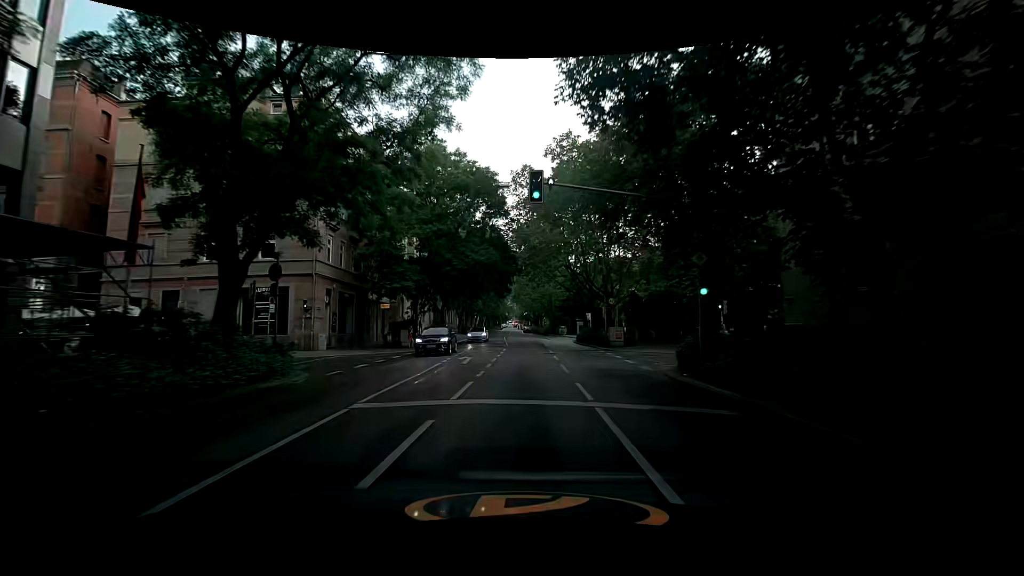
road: secondary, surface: asphalt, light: Day
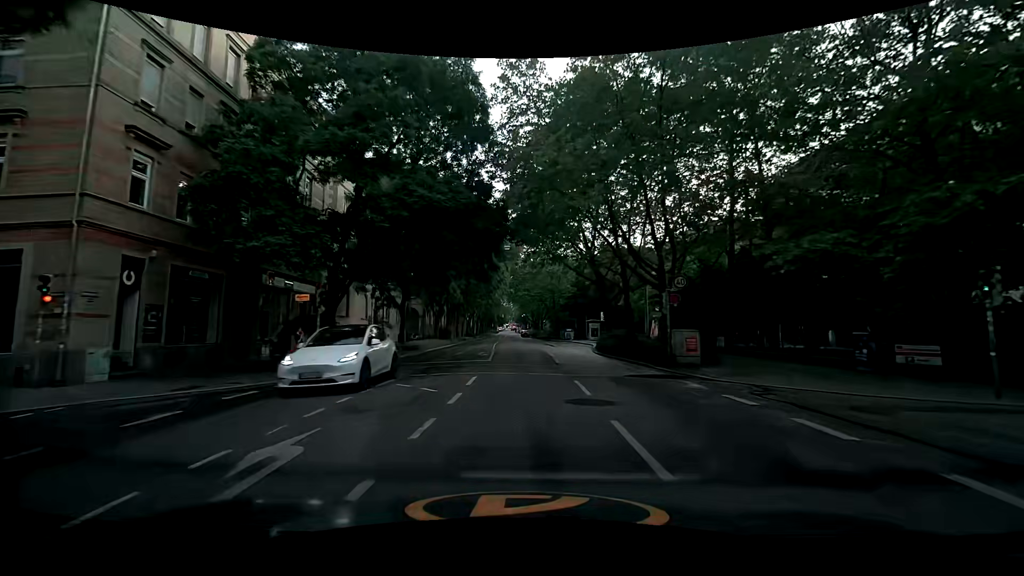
(+0.1, +17.2) m; +1°
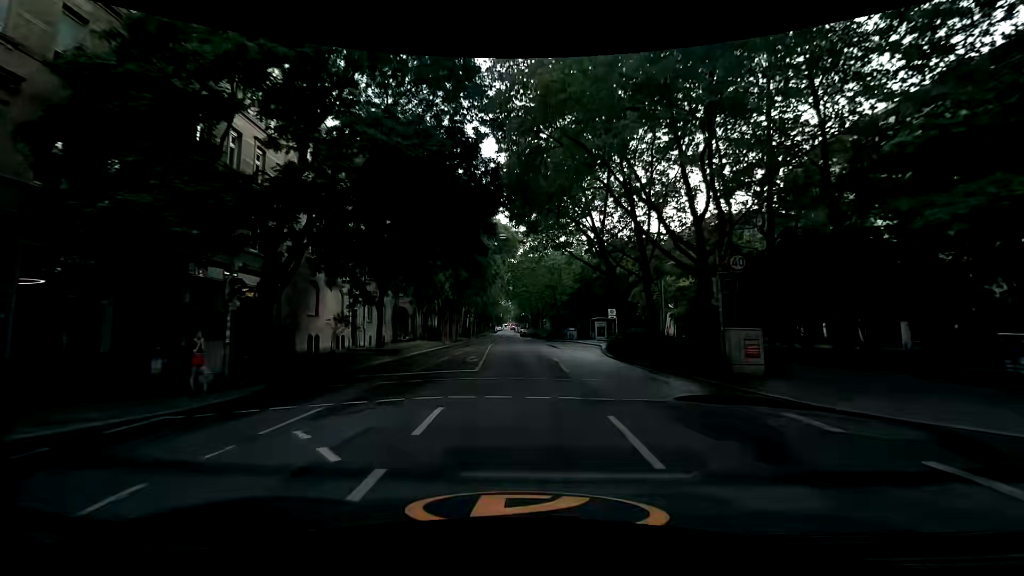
(-0.1, +5.7) m; -1°
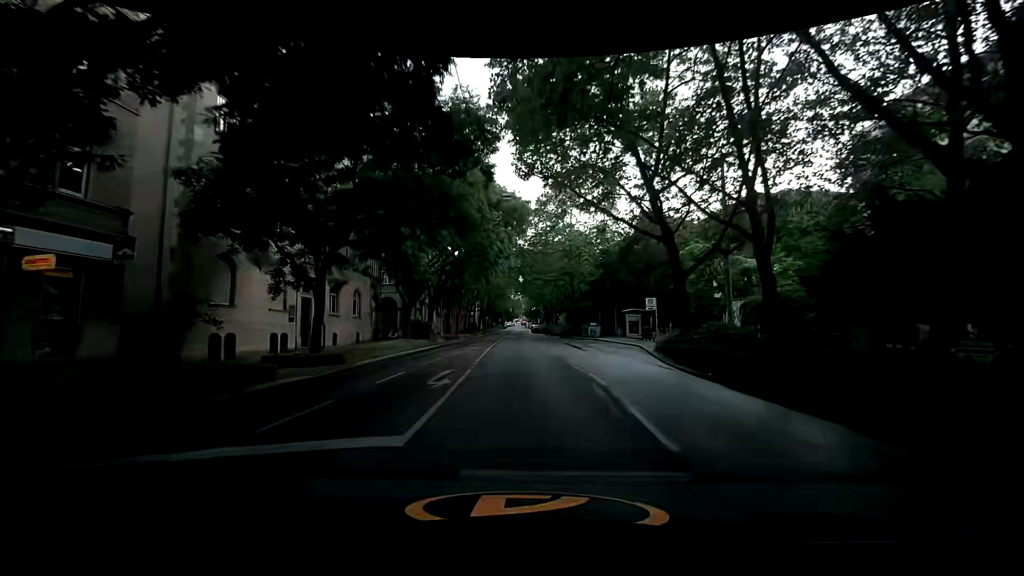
(0.0, +11.4) m; -1°
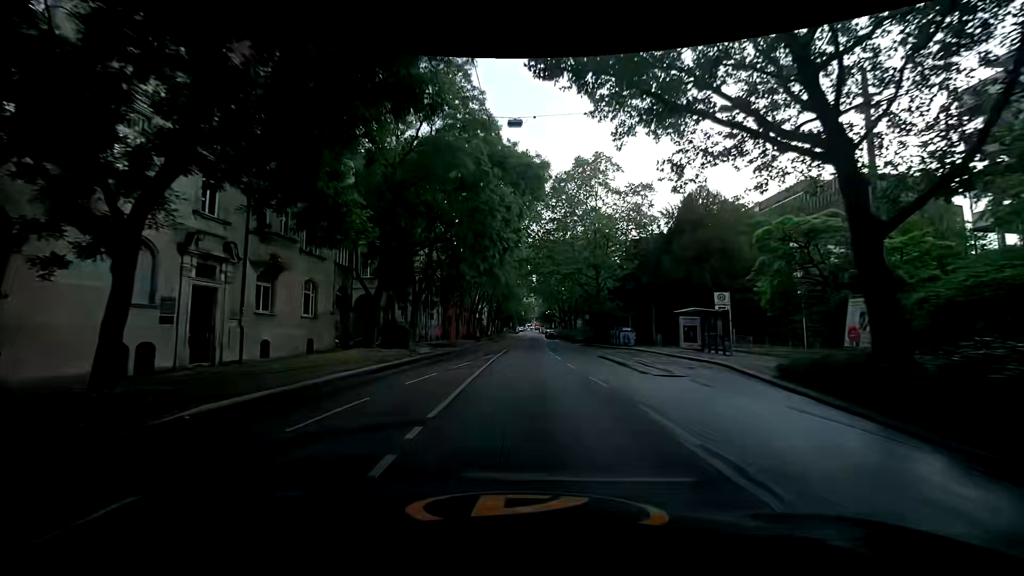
(-0.1, +11.5) m; -1°
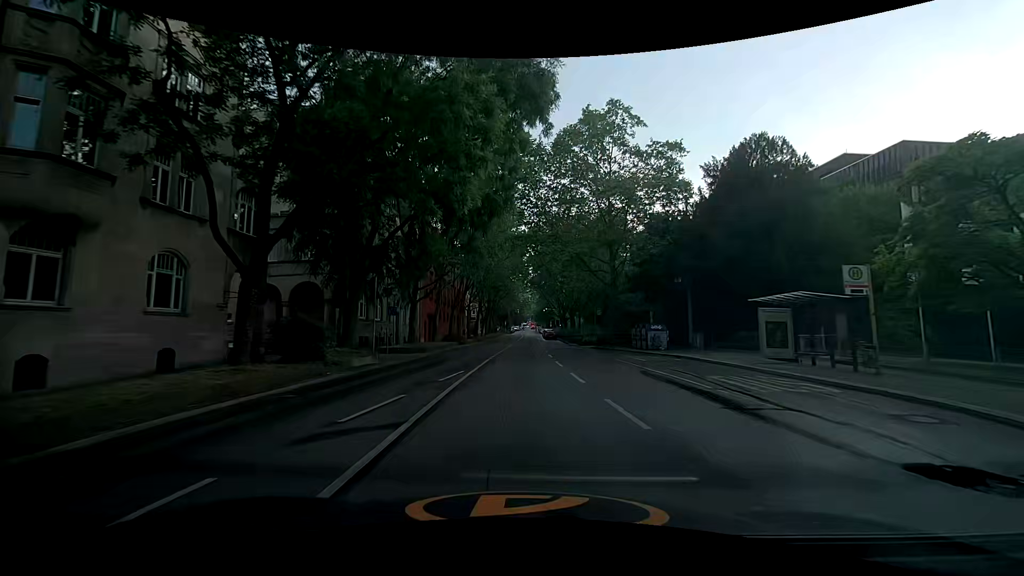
(0.0, +11.5) m; -1°
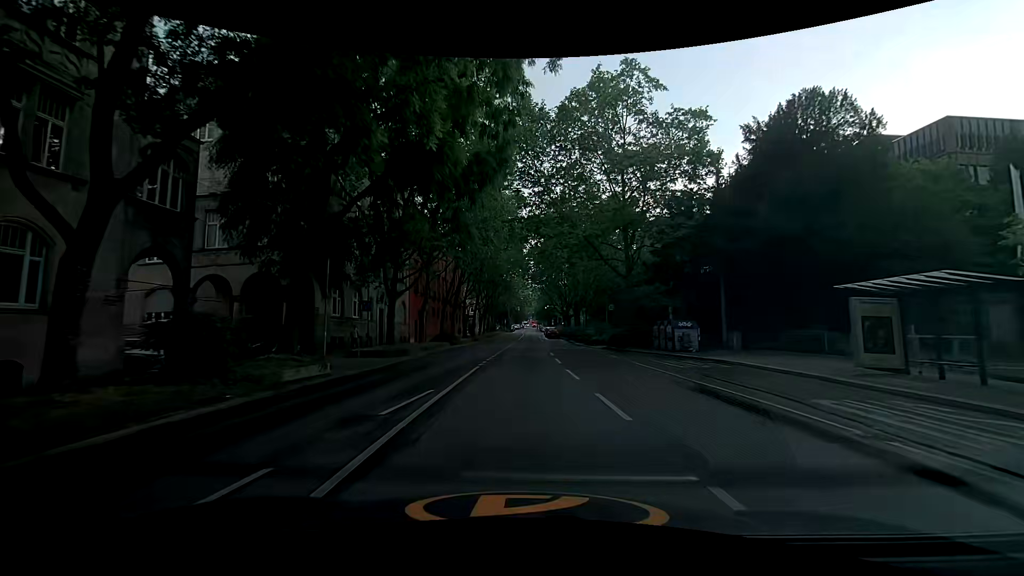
(+0.1, +5.7) m; +1°
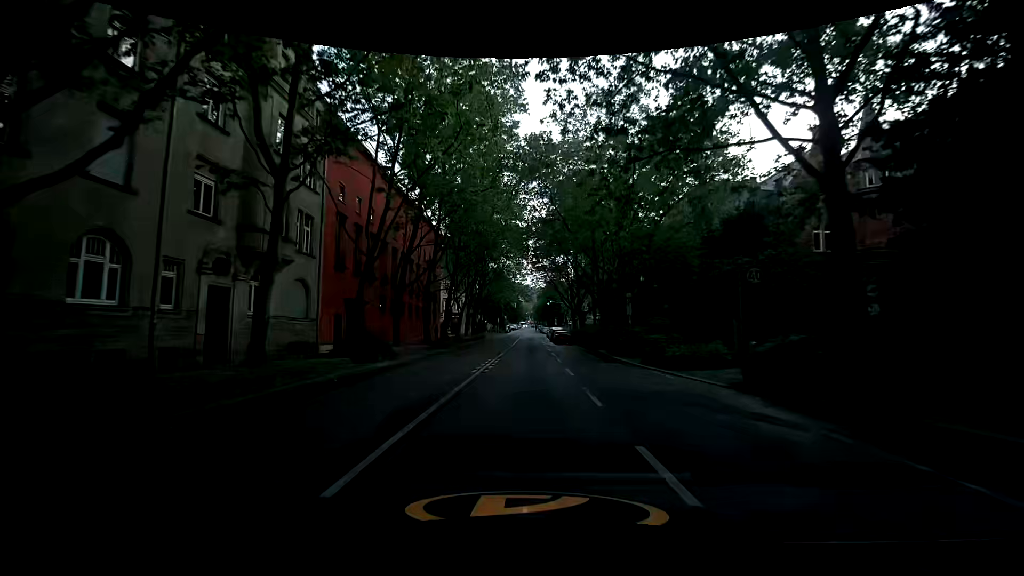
(+0.2, +22.9) m; -1°
(0, +10) (+1, +20) (+1, +30) (+1, +40) (+1, +50) (+1, +60) (+2, +70) (+2, +80) (+2, +90) (+2, +100) m
